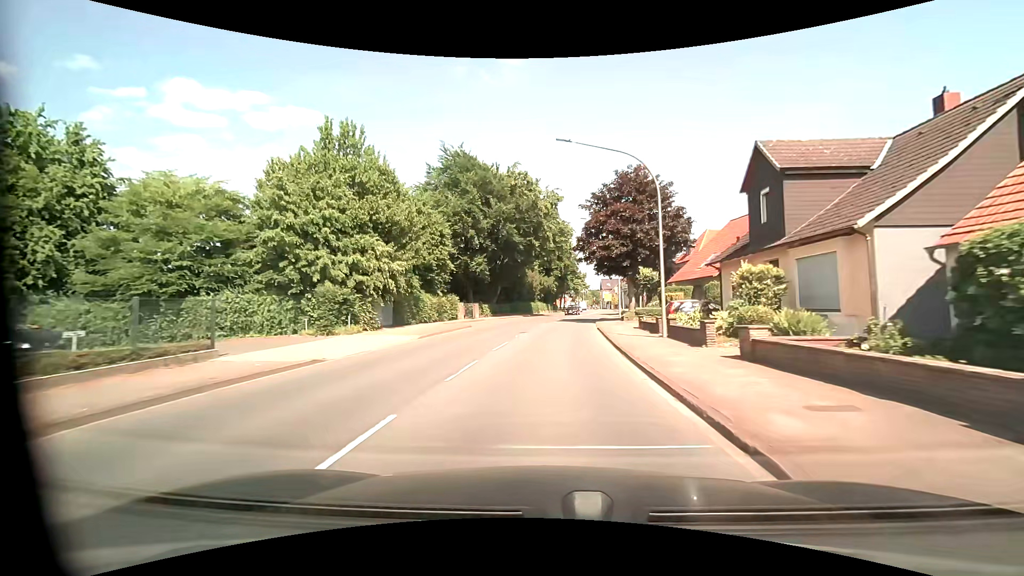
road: primary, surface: asphalt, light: Day
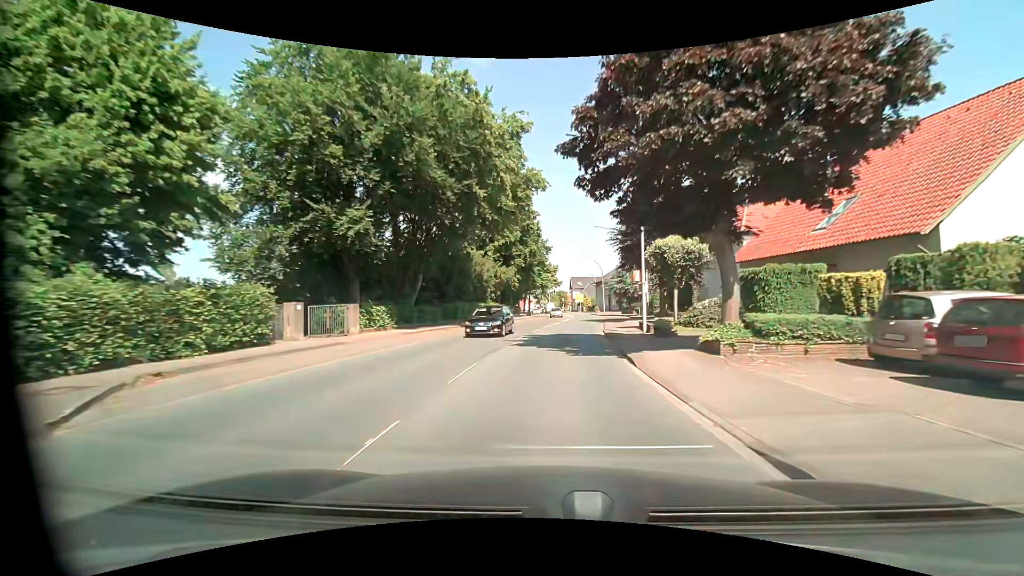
(+0.6, +24.6) m; +4°
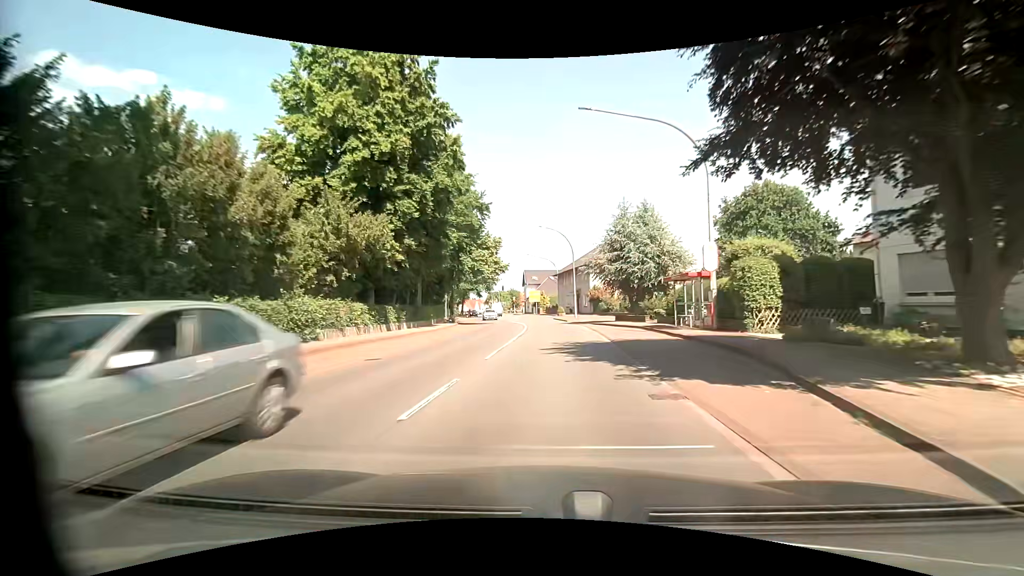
(+1.8, +32.8) m; +5°
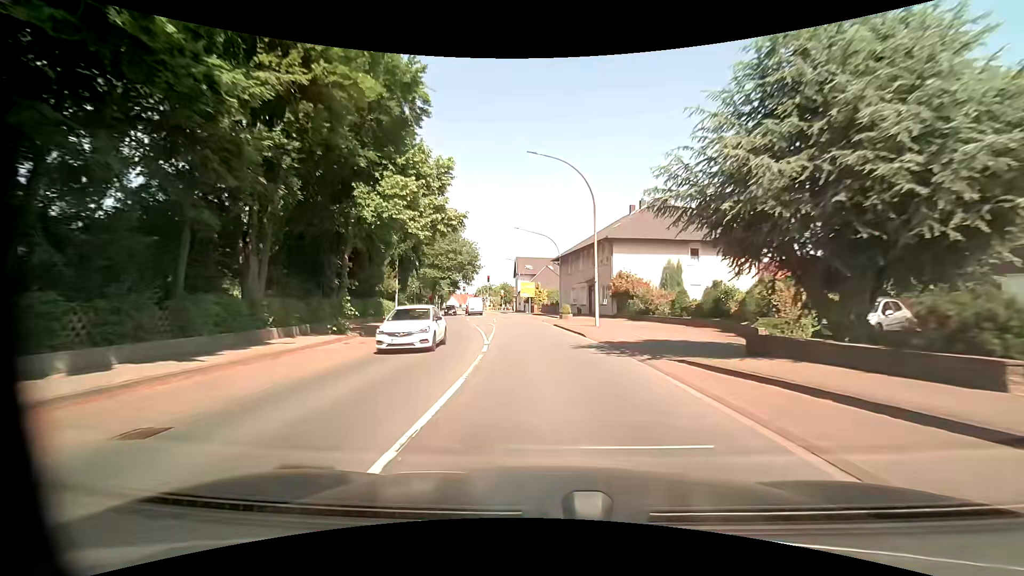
(+0.1, +24.6) m; 0°
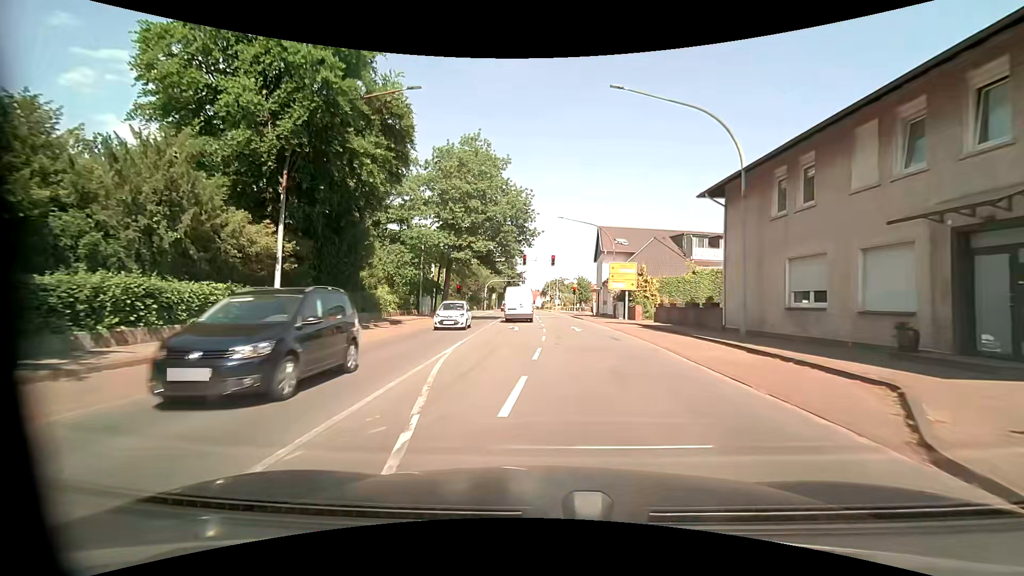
(-2.2, +35.3) m; -9°
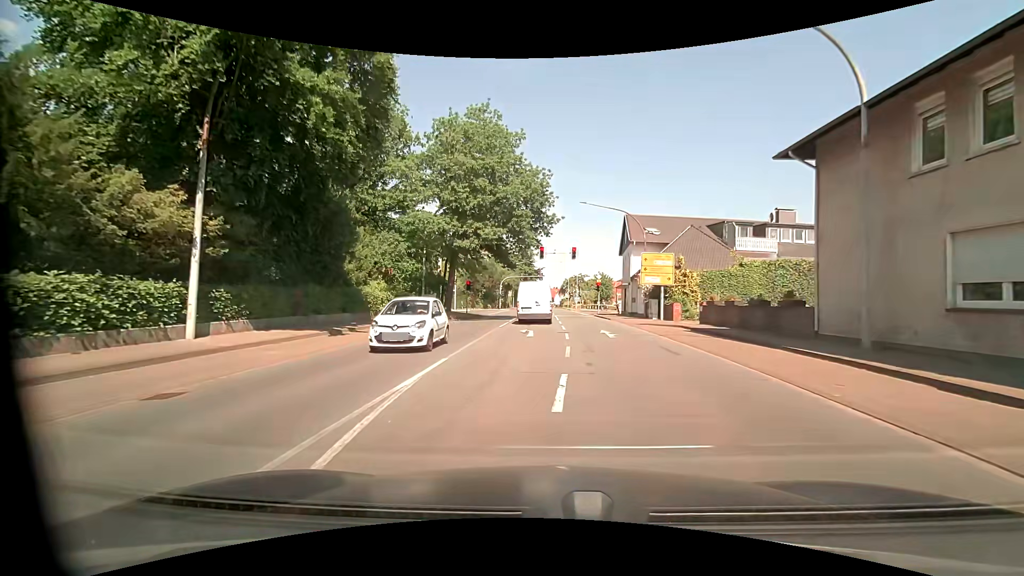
(0.0, +5.8) m; -1°
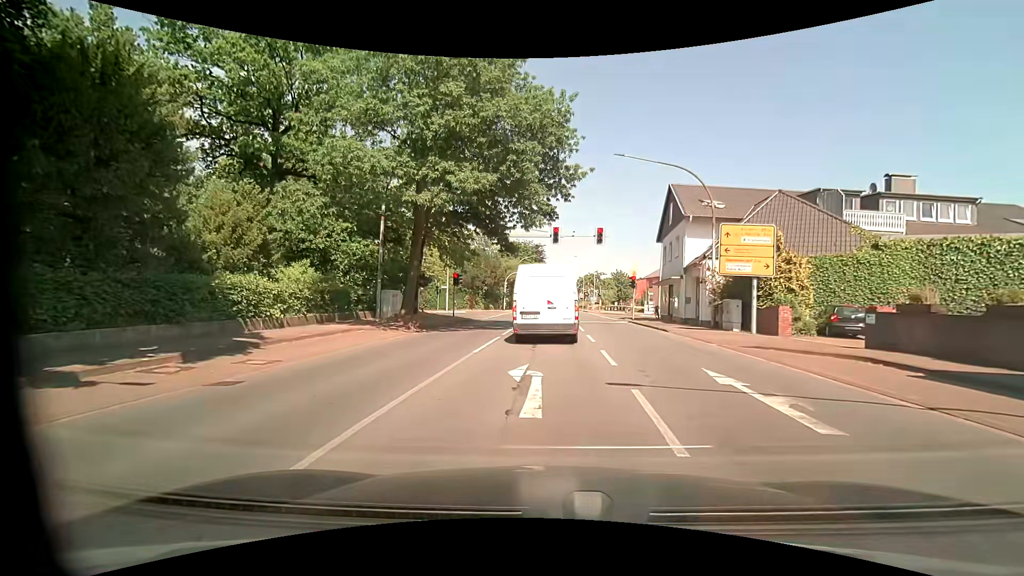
(-0.2, +13.0) m; -2°
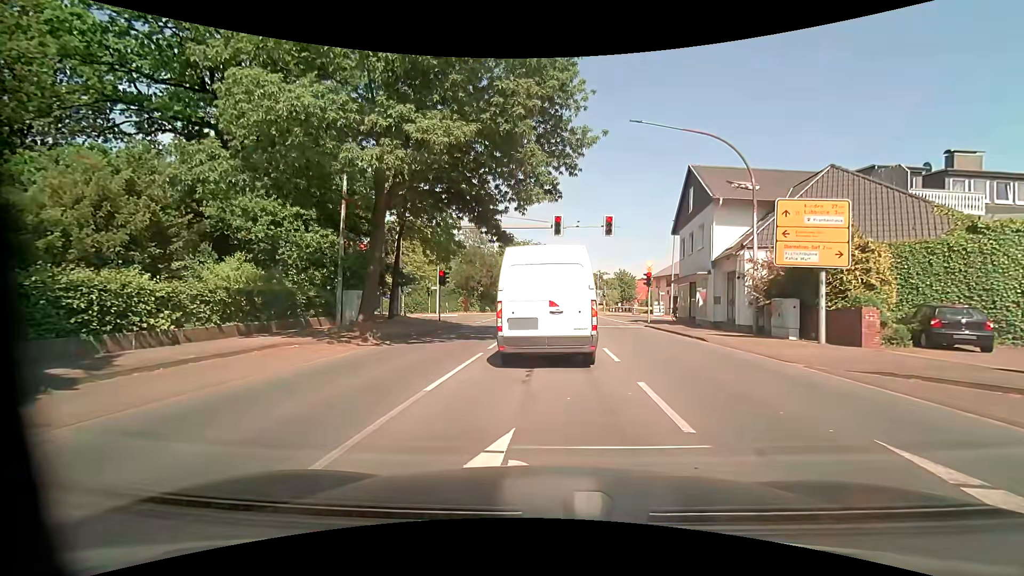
(+0.1, +5.0) m; 0°
